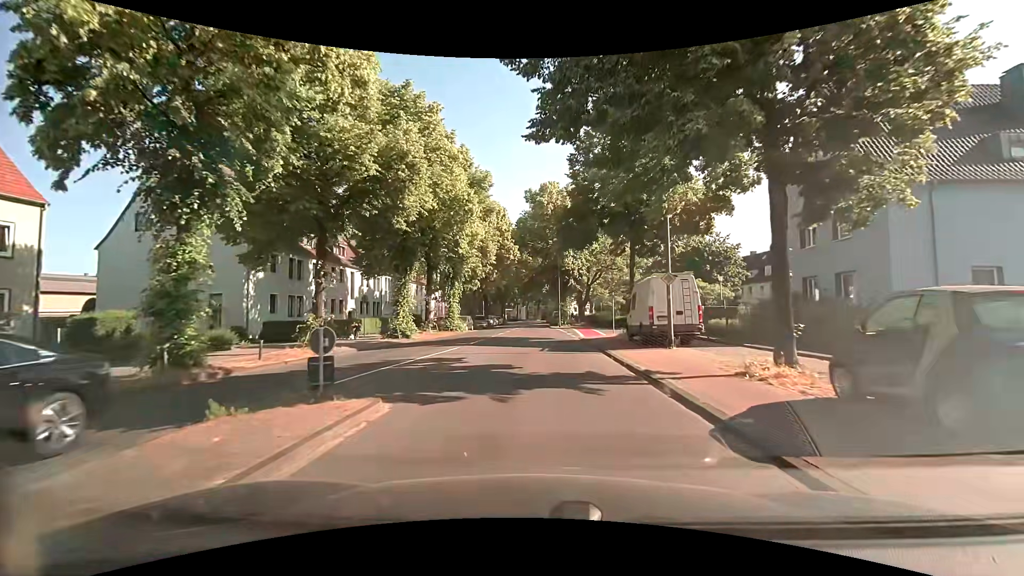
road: secondary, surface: asphalt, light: Day
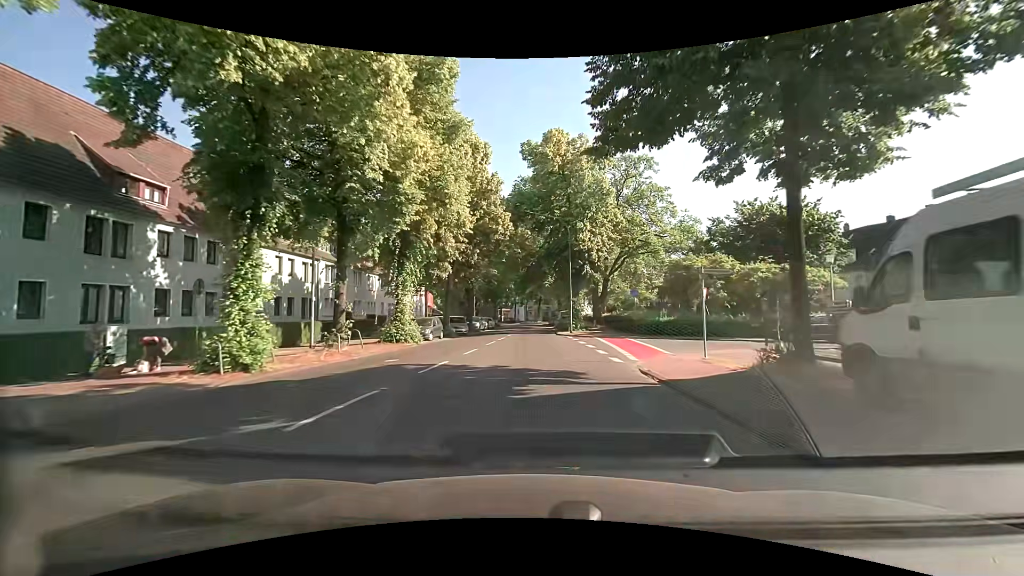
(+0.1, +17.9) m; +1°
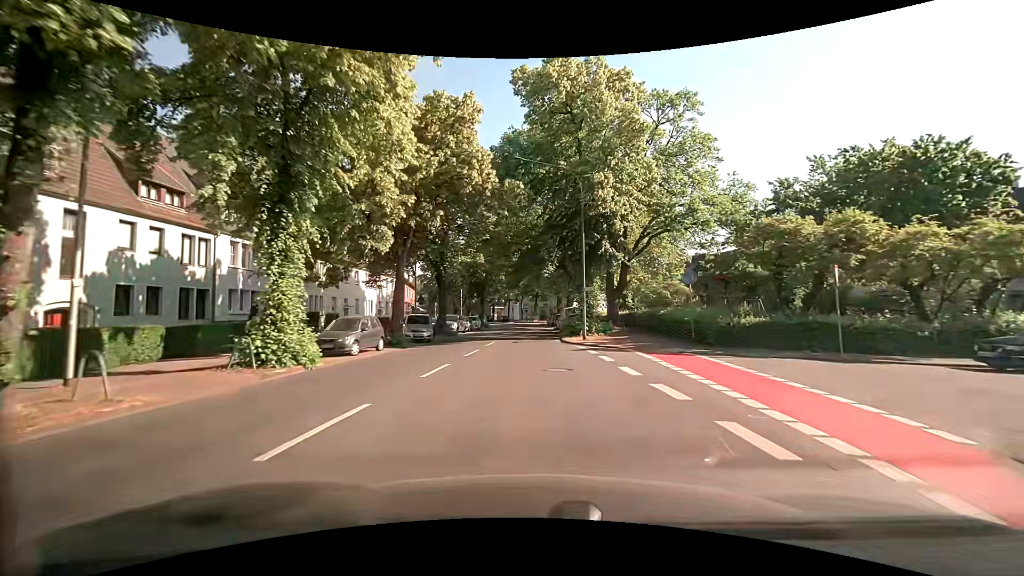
(-0.1, +13.4) m; -1°
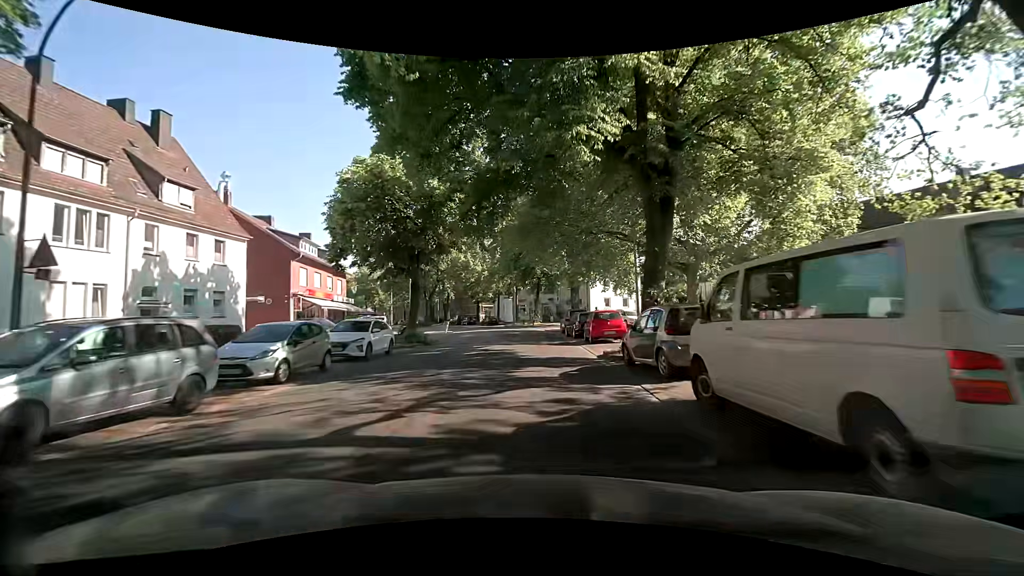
(-0.1, +35.8) m; +1°
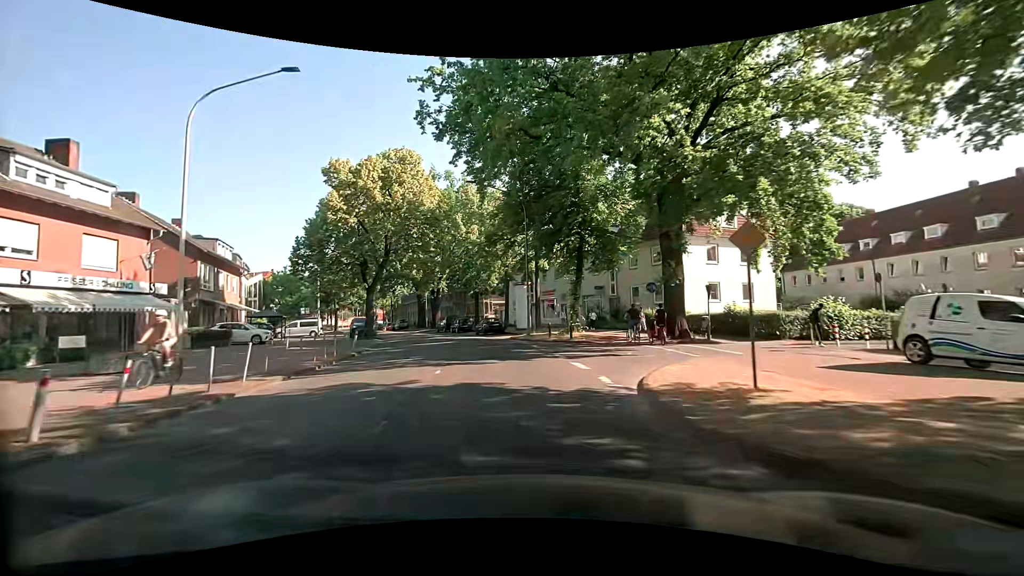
(-0.8, +35.1) m; -4°
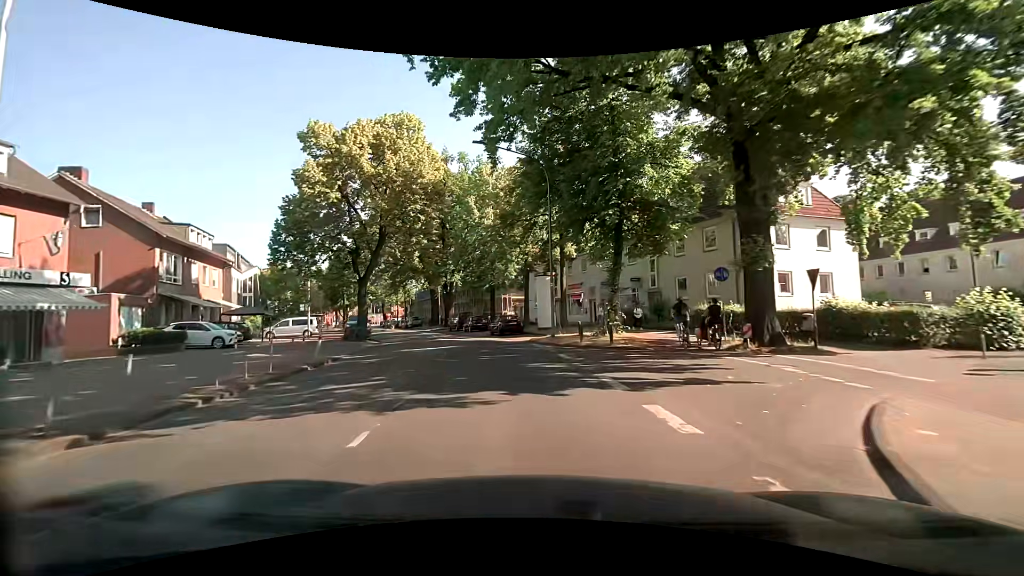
(-0.1, +6.8) m; -2°
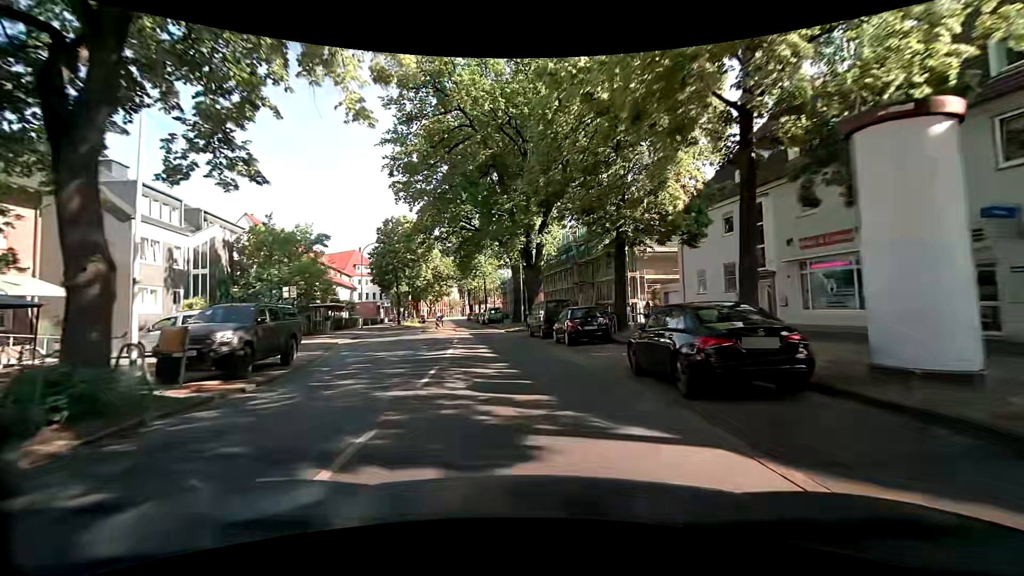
(-2.9, +26.9) m; -12°
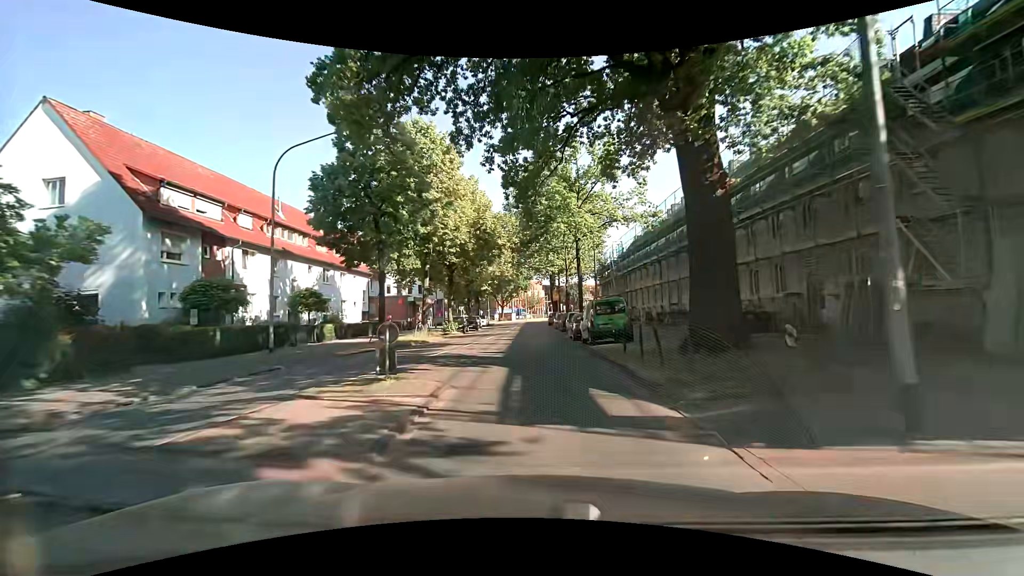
(-3.9, +34.1) m; -11°
(0, +10) (0, +20) (0, +30) (0, +40) (0, +50) (0, +60) (-1, +70) (-1, +80) (0, +90) (+5, +99) m
